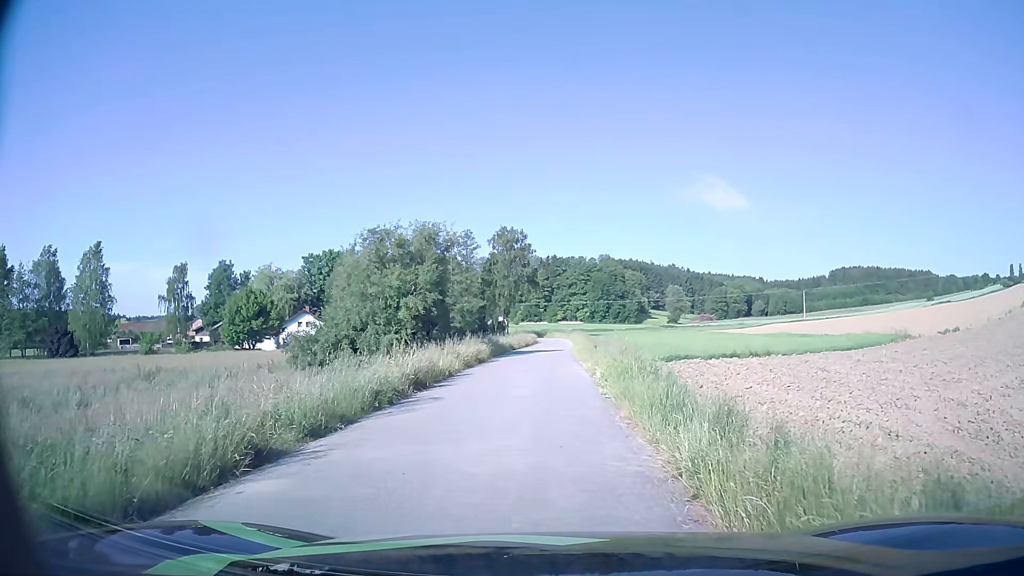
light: Day
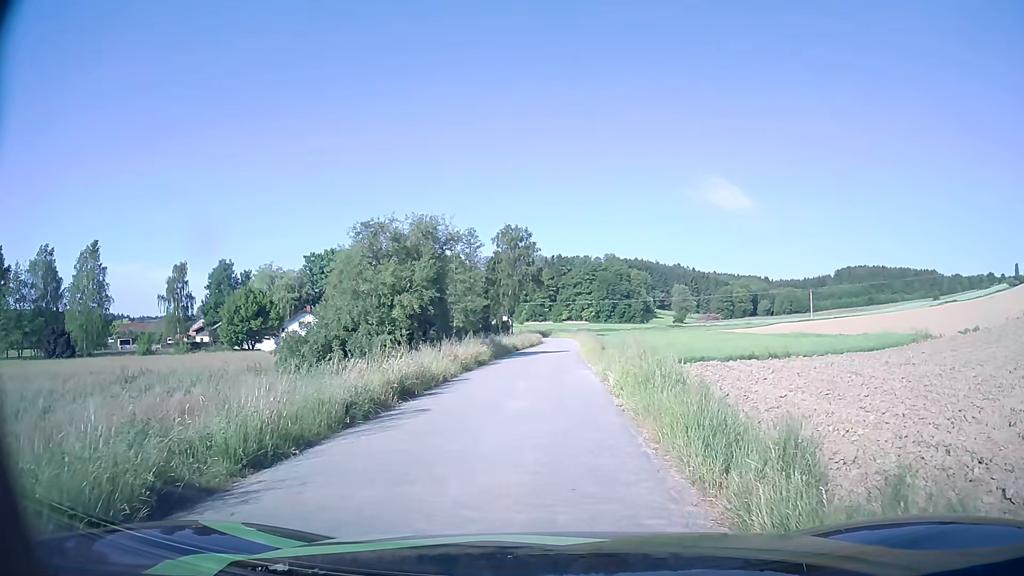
(0.0, +2.0) m; -1°
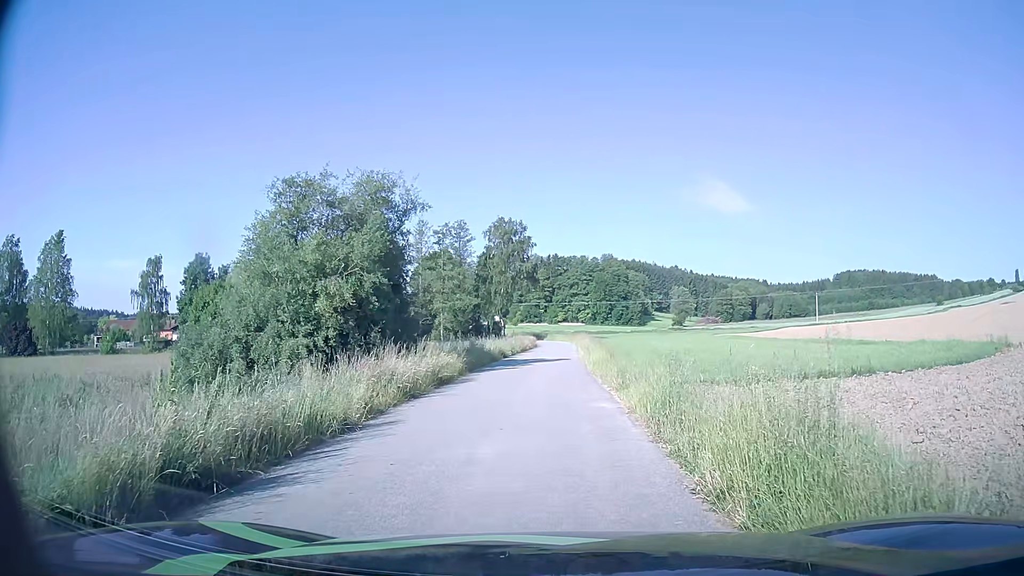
(+0.1, +8.4) m; +2°
(0, +10) (0, +20) (0, +30) (0, +40) (+1, +50) (+1, +60) (+1, +70) (+1, +80) (+1, +90) (-1, +100) m
